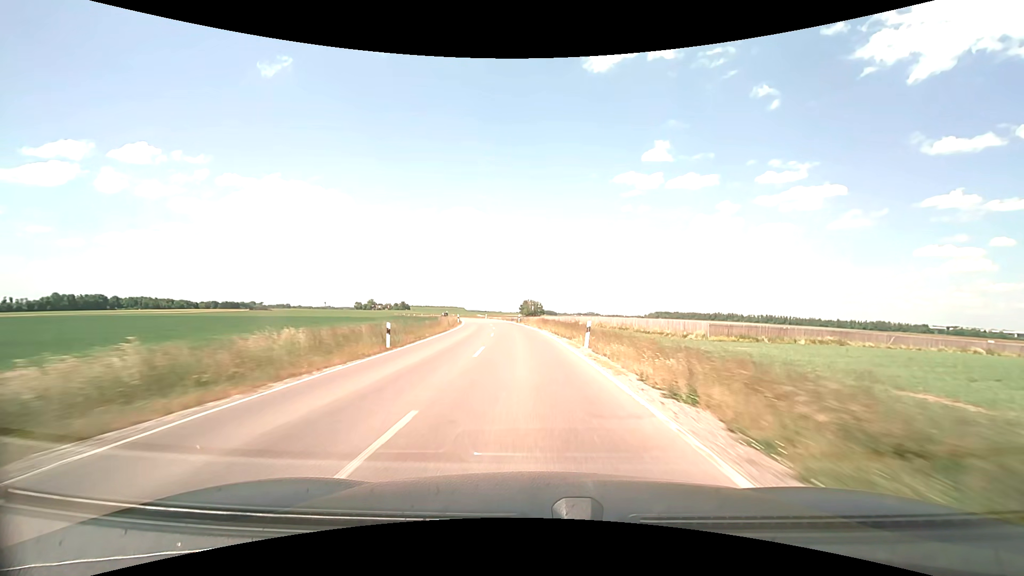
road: secondary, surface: asphalt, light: Day
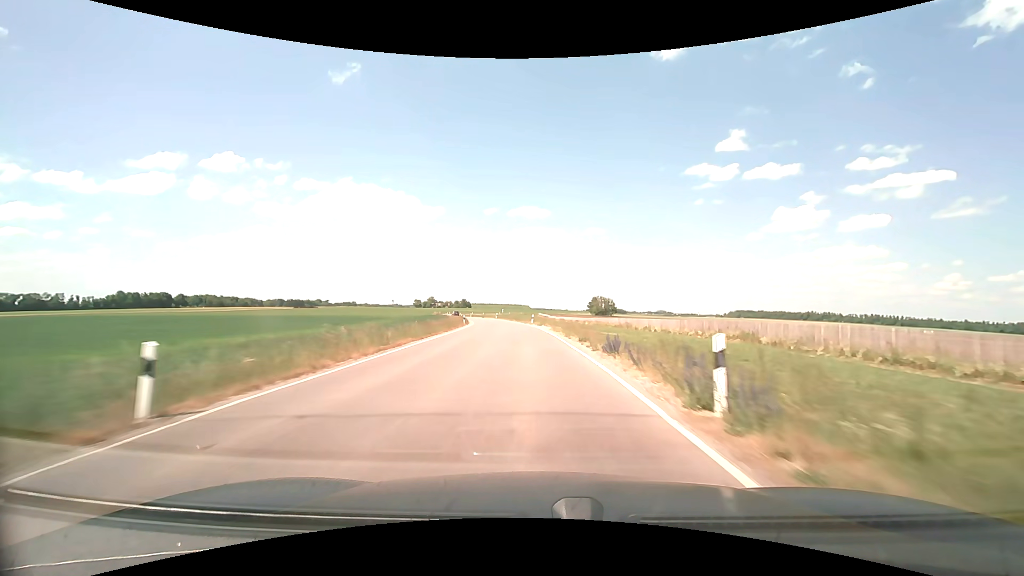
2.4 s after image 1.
(-3.7, +57.3) m; -7°
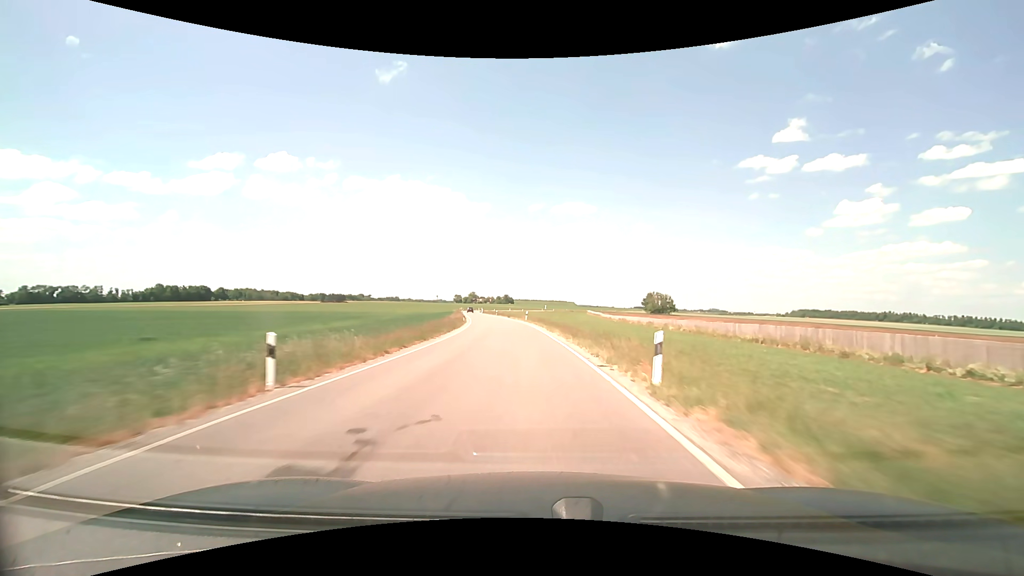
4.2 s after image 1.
(-1.8, +42.6) m; -5°
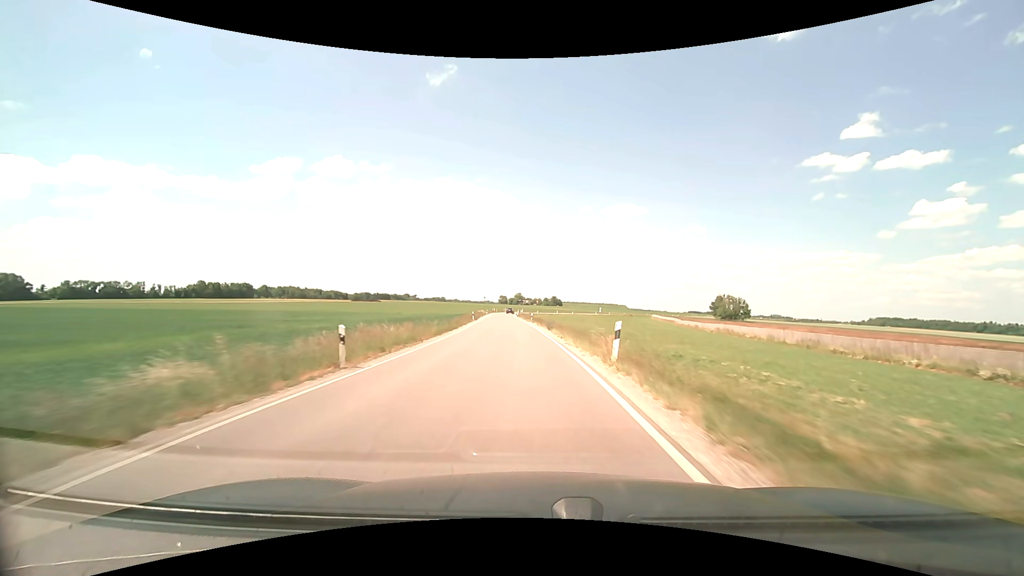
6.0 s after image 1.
(-1.9, +41.8) m; -6°
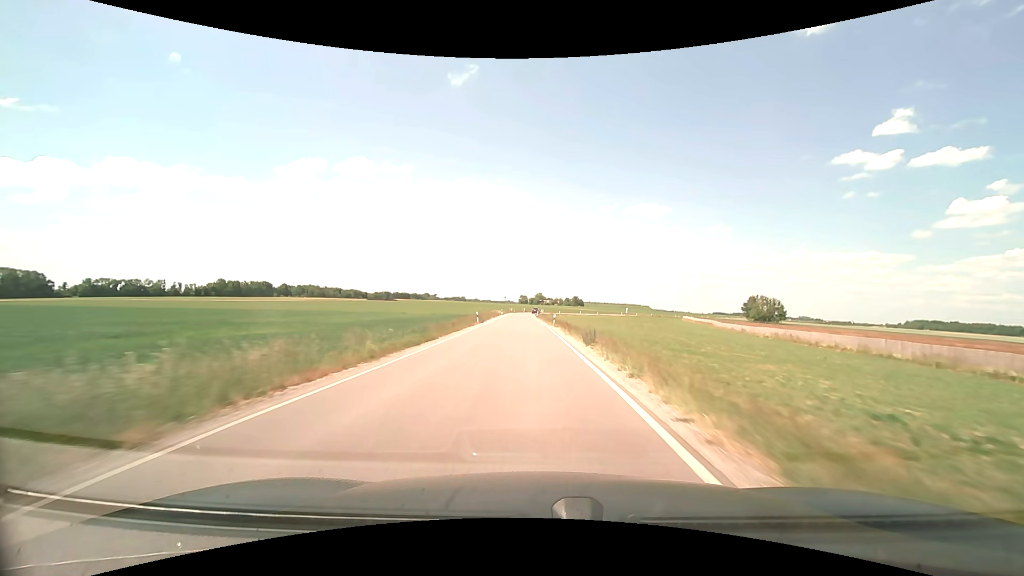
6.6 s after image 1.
(-0.3, +13.7) m; -2°
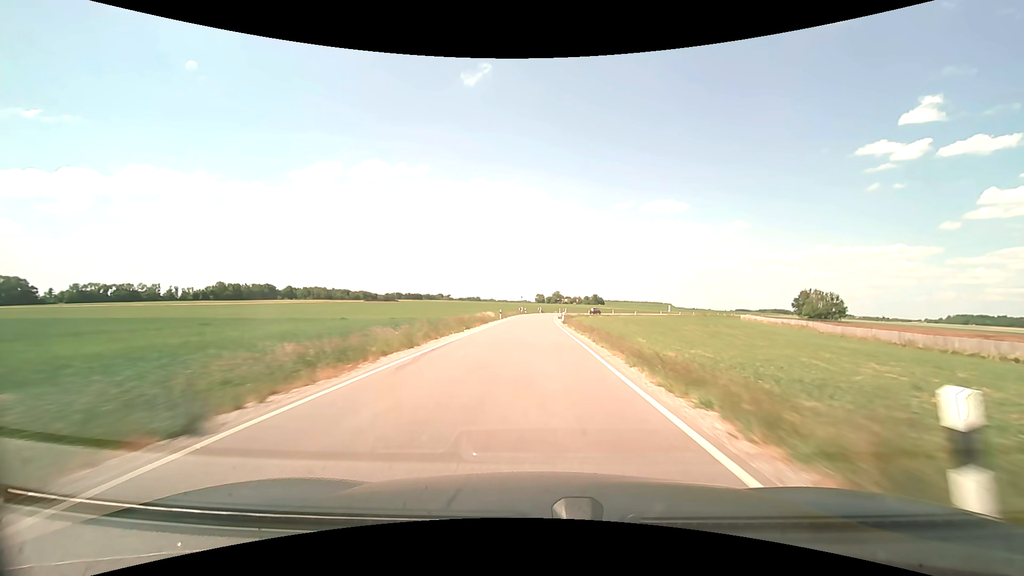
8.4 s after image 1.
(-1.1, +40.6) m; -2°
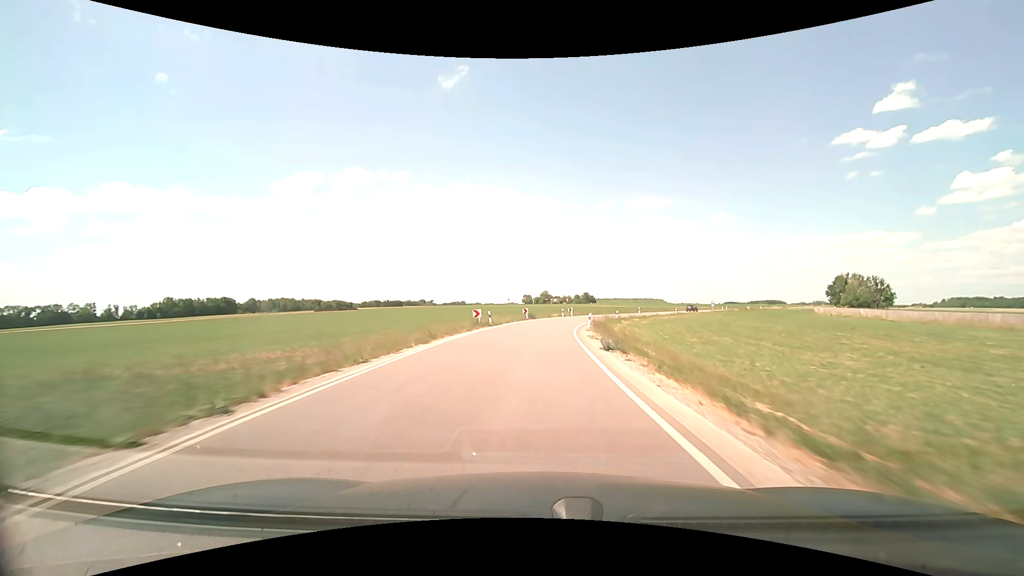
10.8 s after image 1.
(+0.3, +52.5) m; +1°
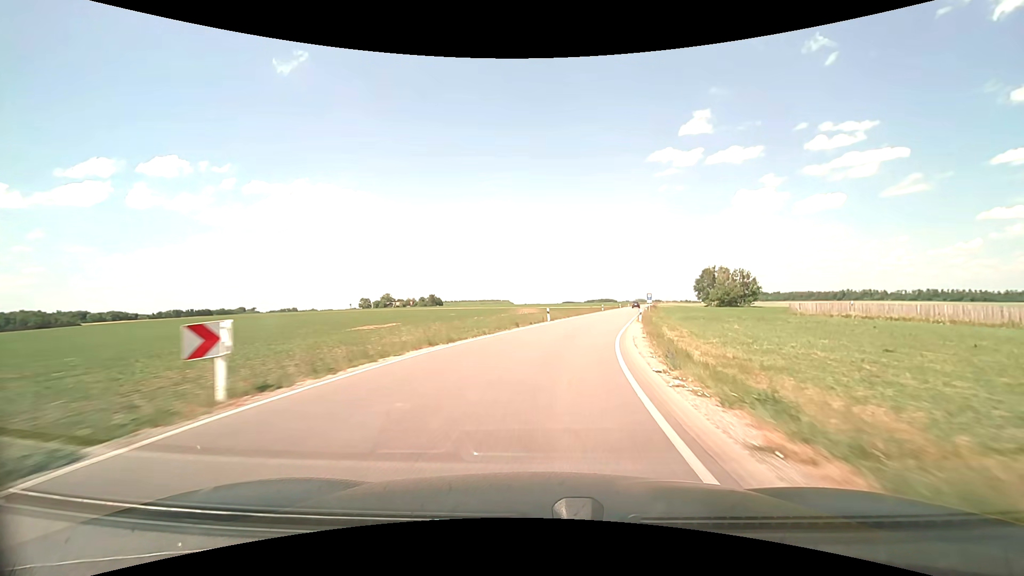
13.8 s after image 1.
(+6.5, +60.6) m; +16°
(0, +10) (+2, +20) (+4, +30) (+6, +39) (+8, +49) (+11, +59) (+13, +69) (+16, +78) (+18, +88) (+20, +98) m
